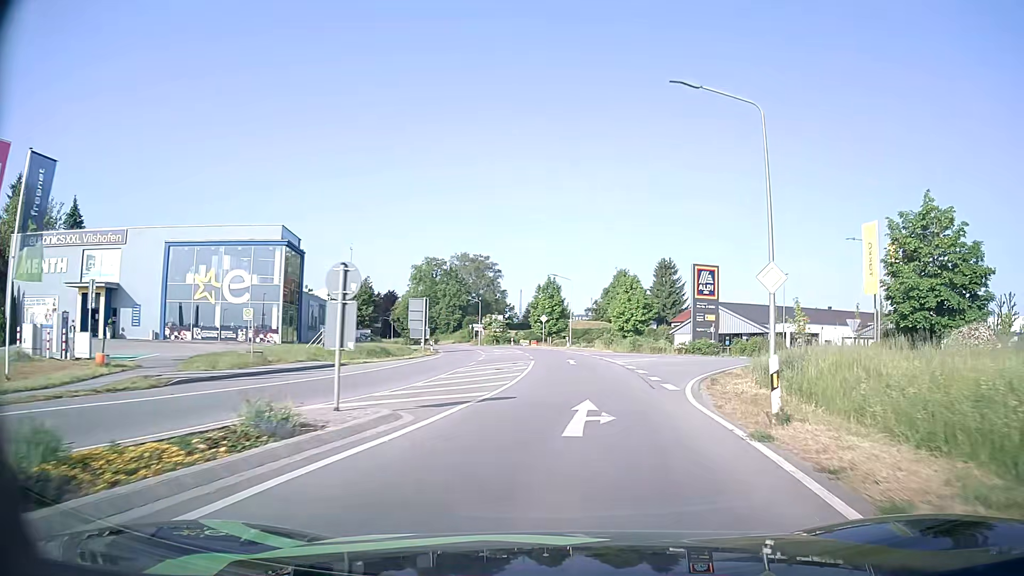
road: secondary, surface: asphalt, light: Day
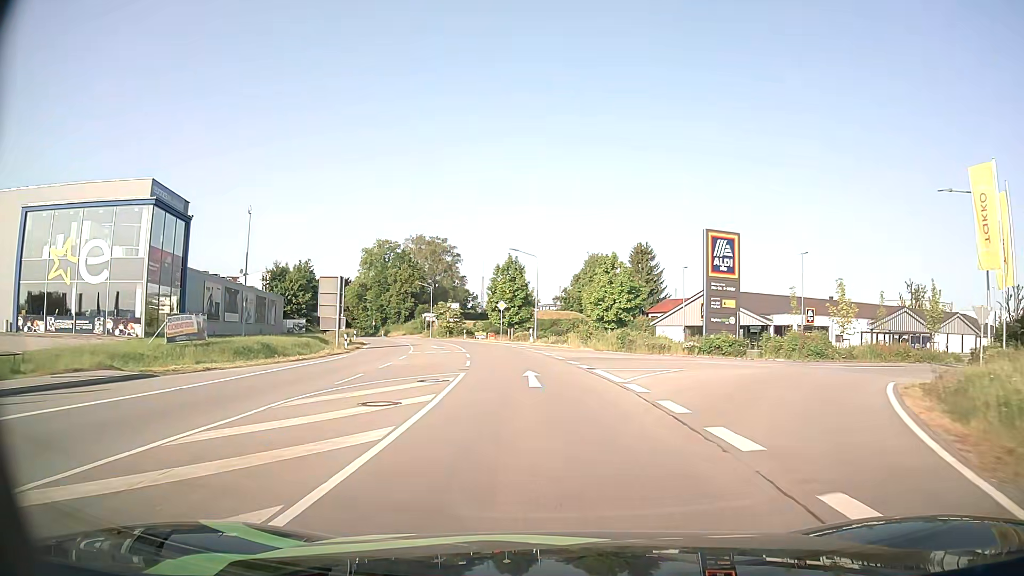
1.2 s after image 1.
(+0.6, +15.2) m; +2°
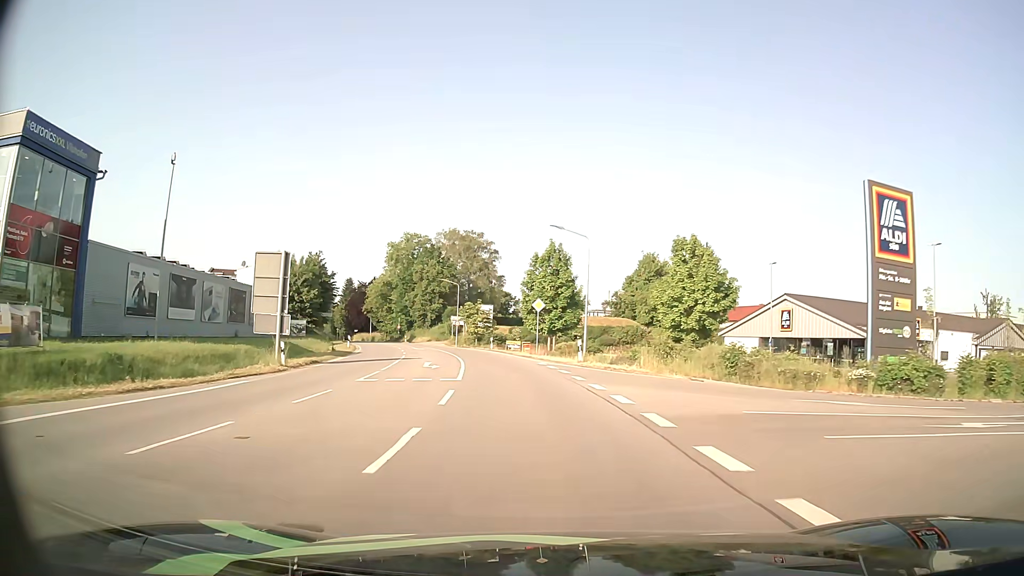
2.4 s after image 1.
(-0.4, +15.8) m; -3°
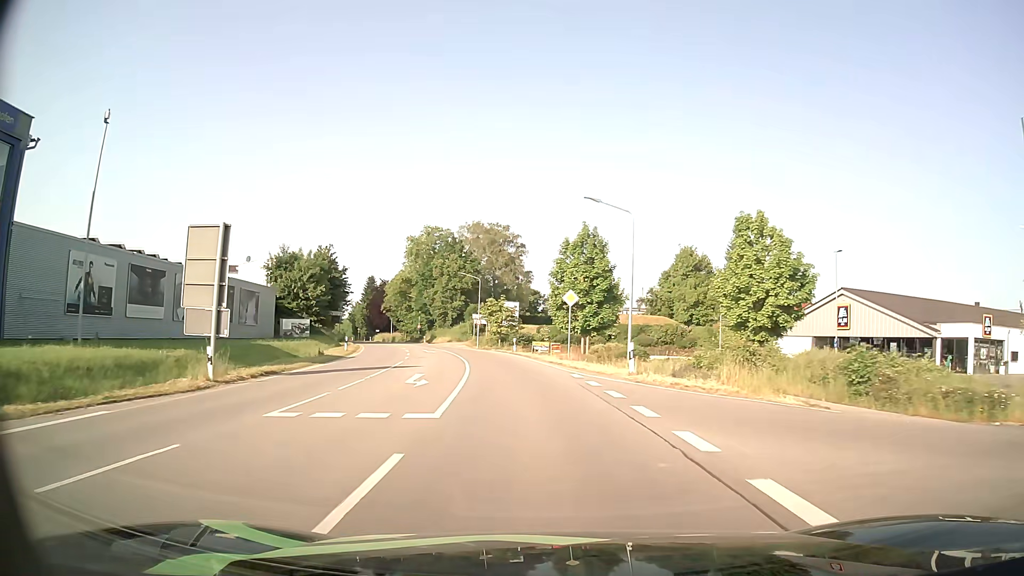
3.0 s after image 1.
(-0.2, +8.1) m; -3°
(0, +10) (-1, +20) (-2, +30) (-4, +40) (-6, +49) (-9, +59) (-12, +69) (-15, +78) (-18, +88) (-21, +97) m
